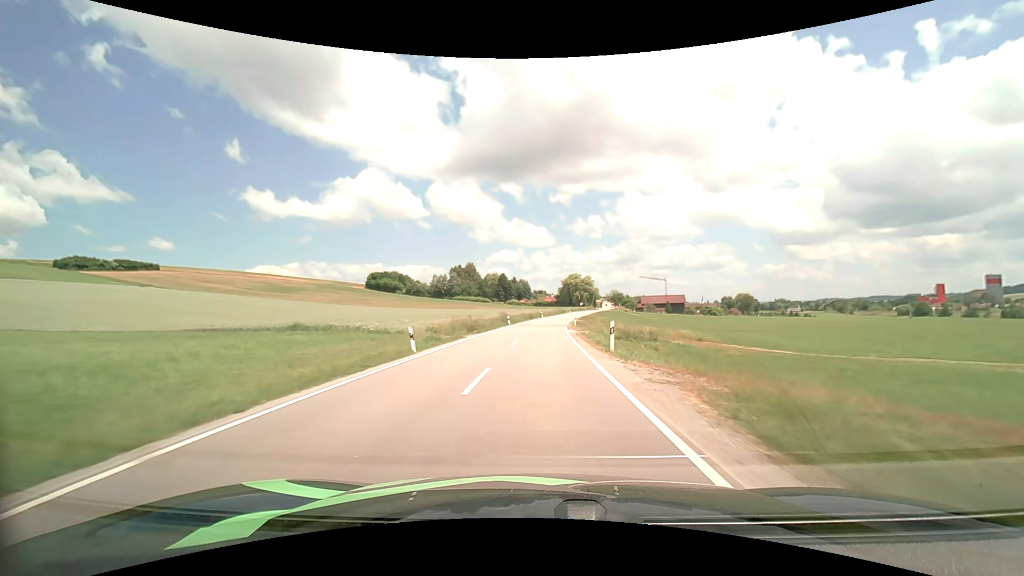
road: secondary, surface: asphalt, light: Day
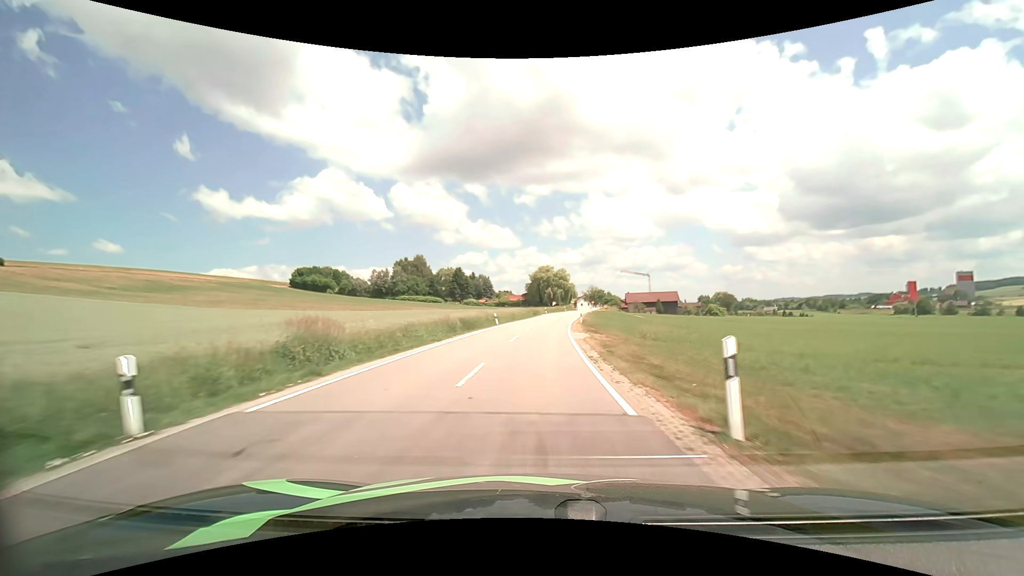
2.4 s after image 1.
(+1.2, +47.6) m; +4°
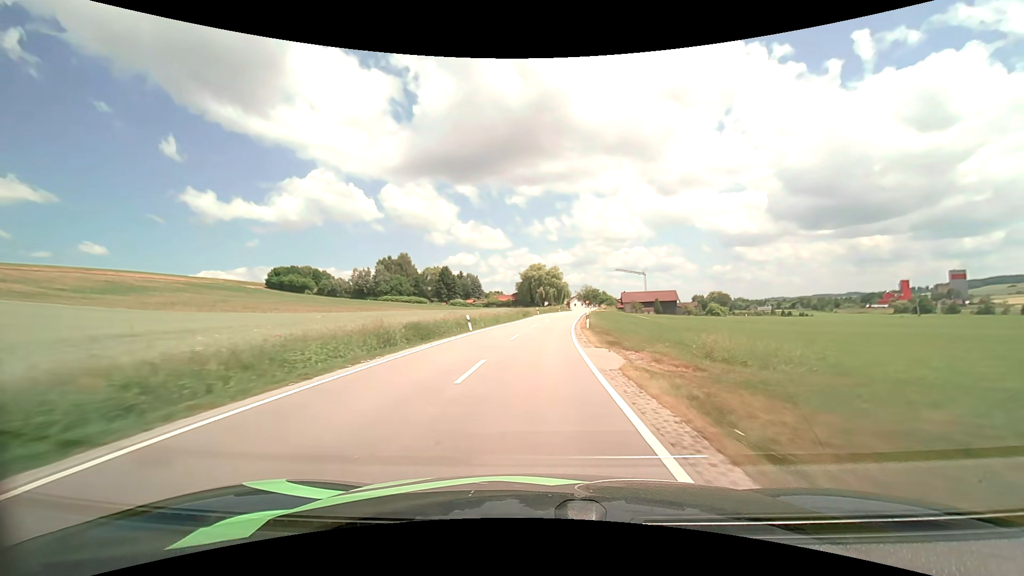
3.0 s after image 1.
(+0.1, +12.0) m; +1°
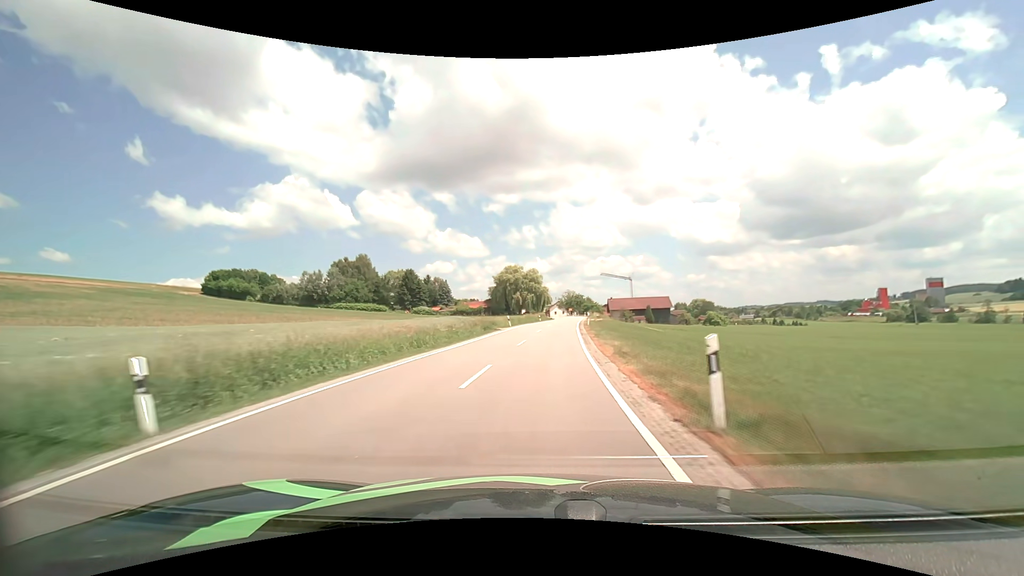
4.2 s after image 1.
(+0.4, +24.0) m; +2°
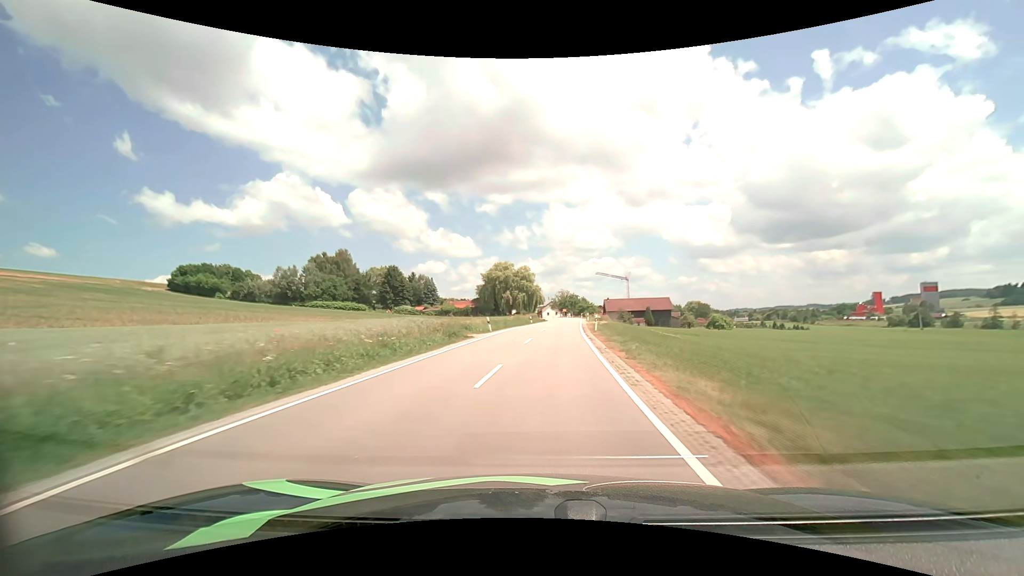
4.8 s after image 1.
(+0.1, +12.0) m; +1°
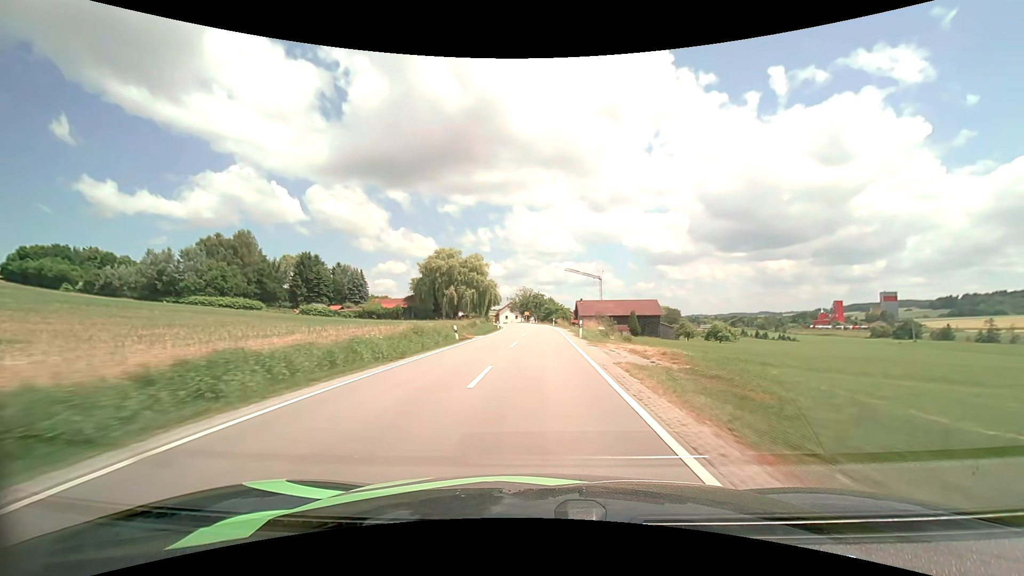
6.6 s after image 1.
(+1.6, +36.0) m; +5°
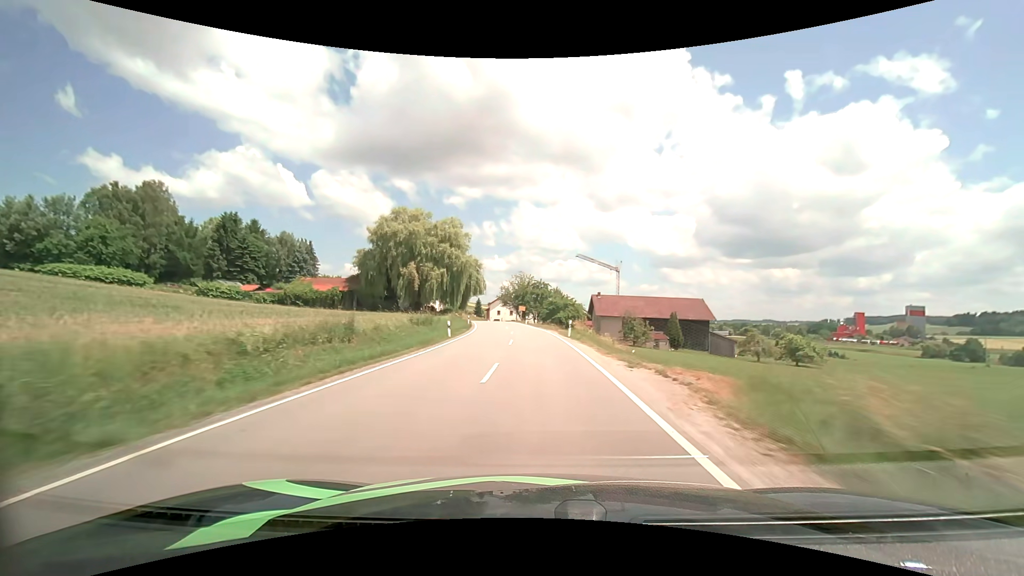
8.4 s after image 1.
(+0.2, +35.4) m; 0°
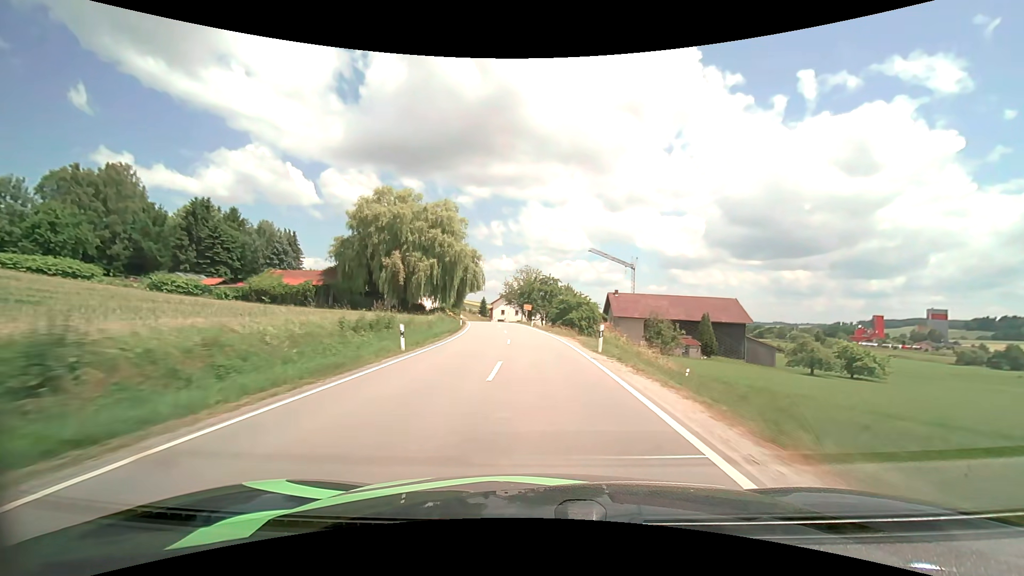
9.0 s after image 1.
(-0.1, +11.8) m; -1°
(0, +10) (0, +20) (-1, +30) (-1, +40) (-2, +50) (-4, +60) (-5, +70) (-7, +80) (-9, +89) (-10, +99) m
